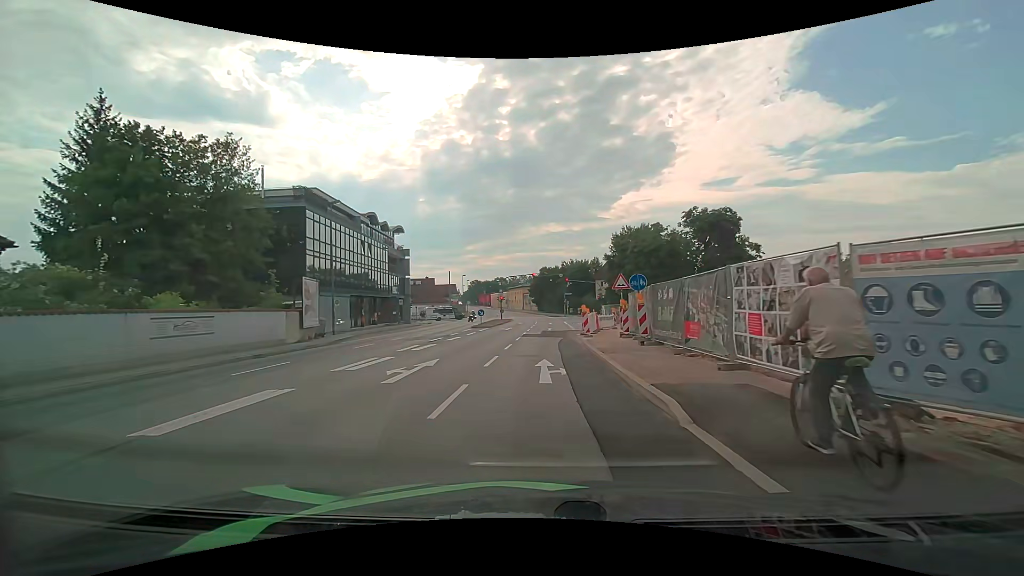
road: primary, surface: asphalt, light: Day
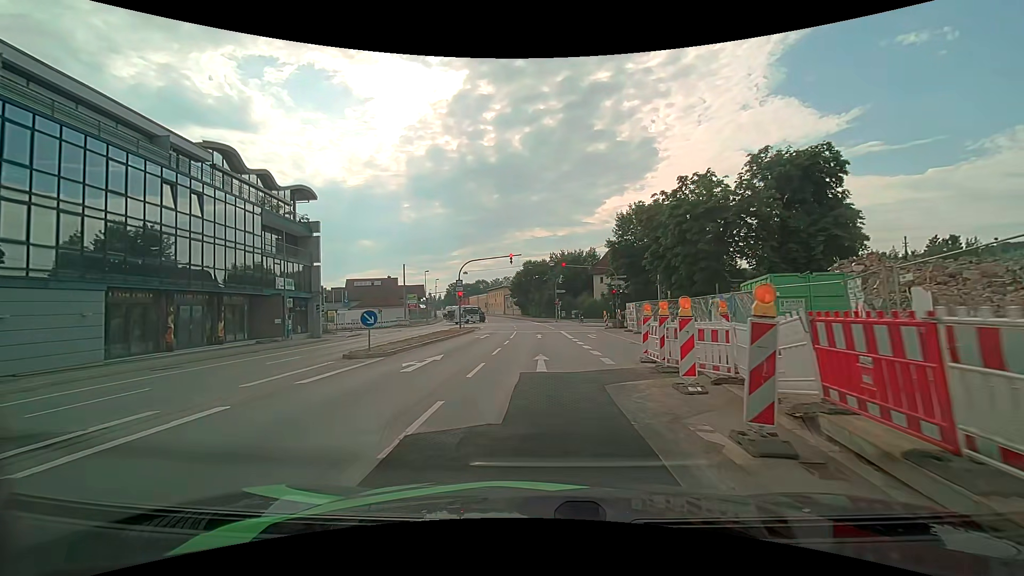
(+0.2, +25.4) m; +1°
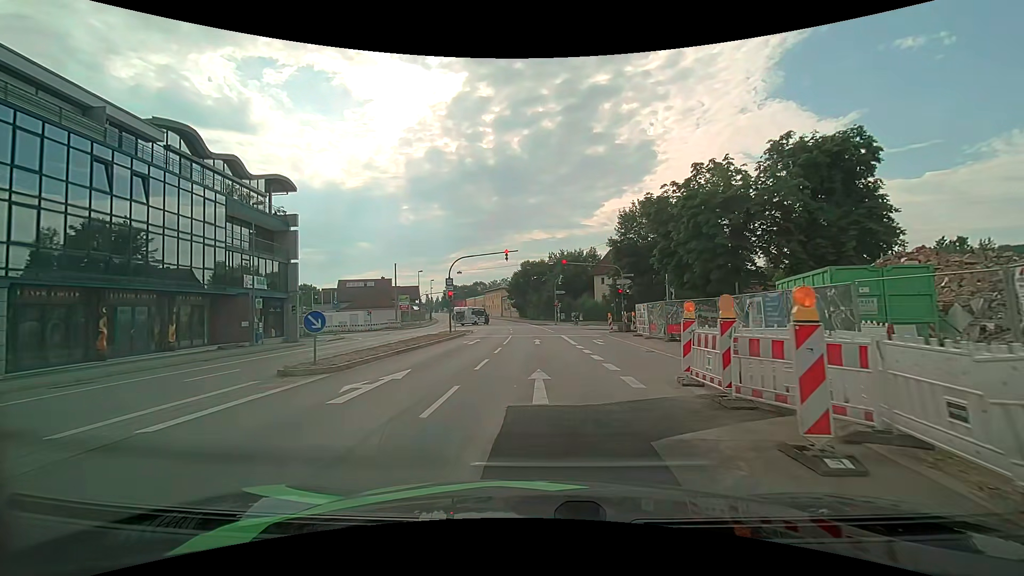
(0.0, +4.0) m; +1°
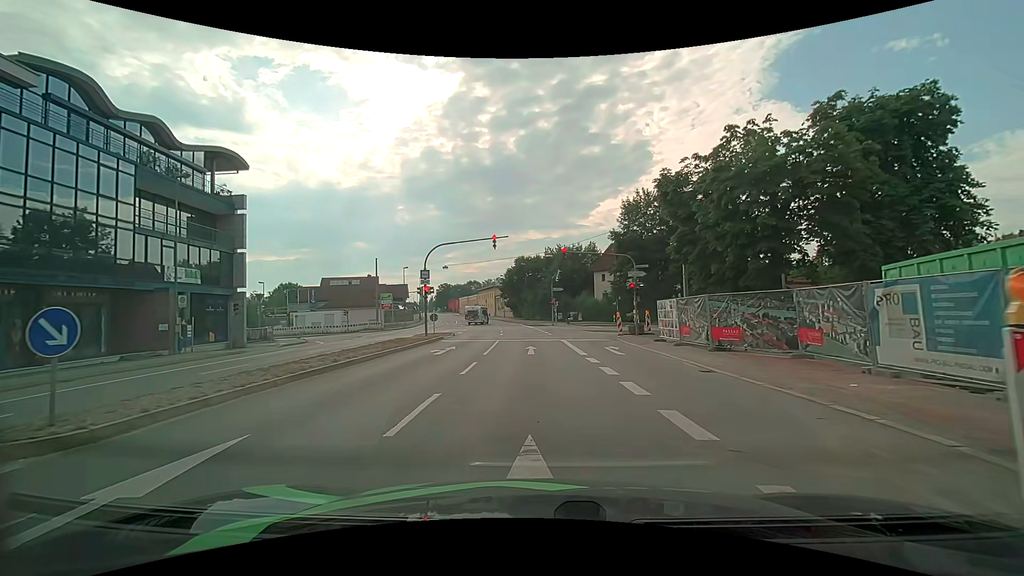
(0.0, +6.9) m; 0°
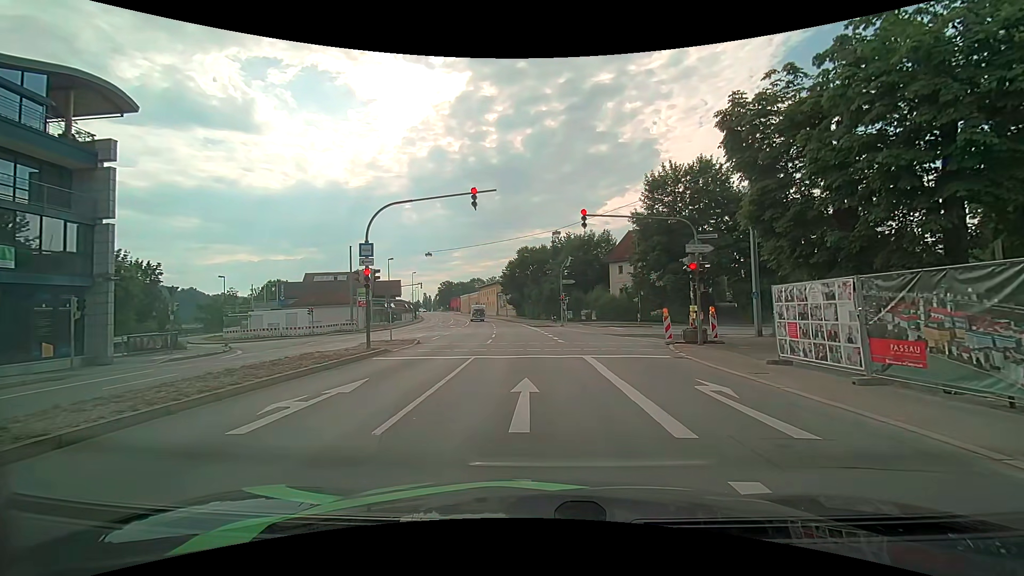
(0.0, +11.7) m; -2°
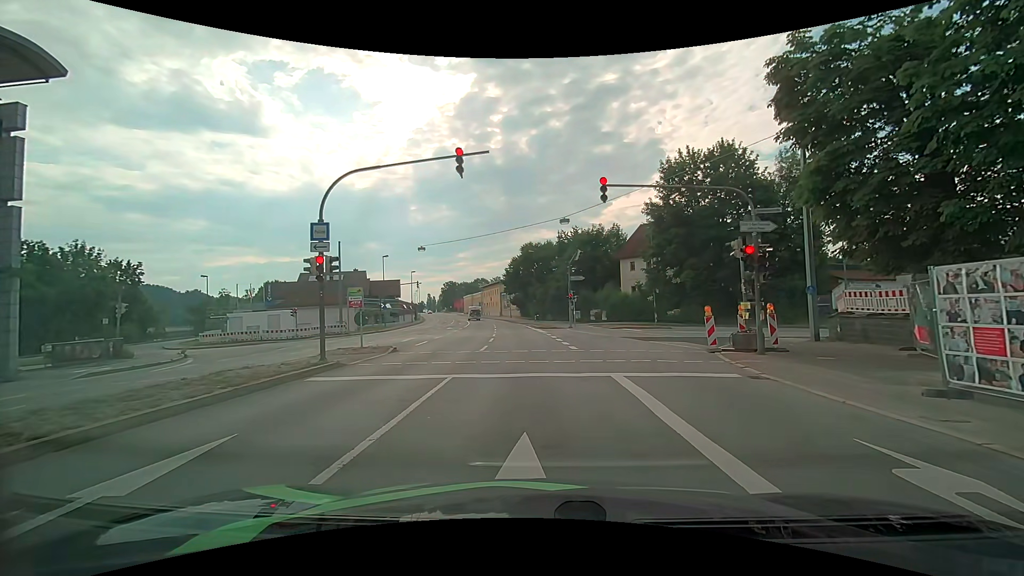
(0.0, +4.9) m; -1°
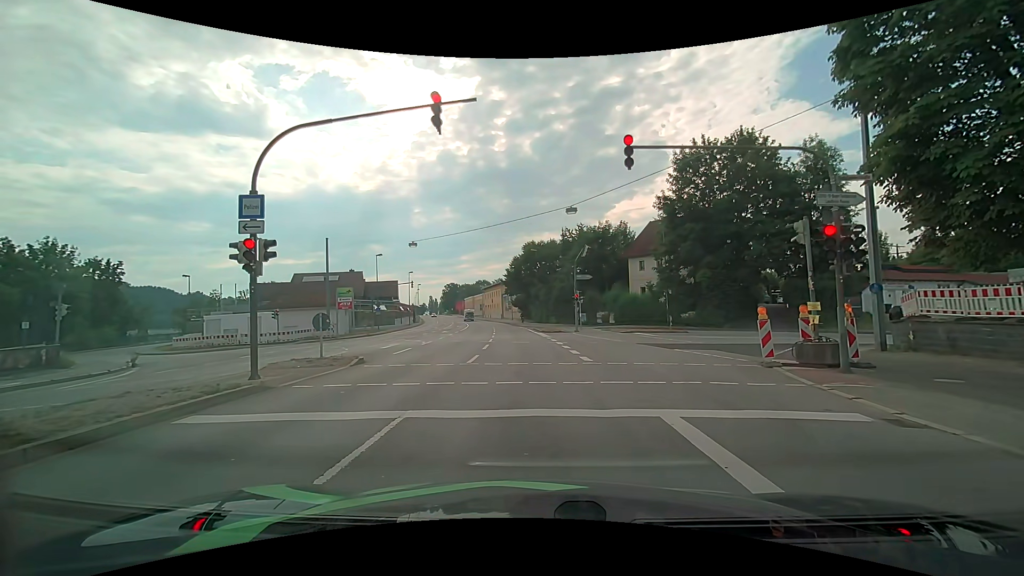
(+0.1, +4.0) m; 0°
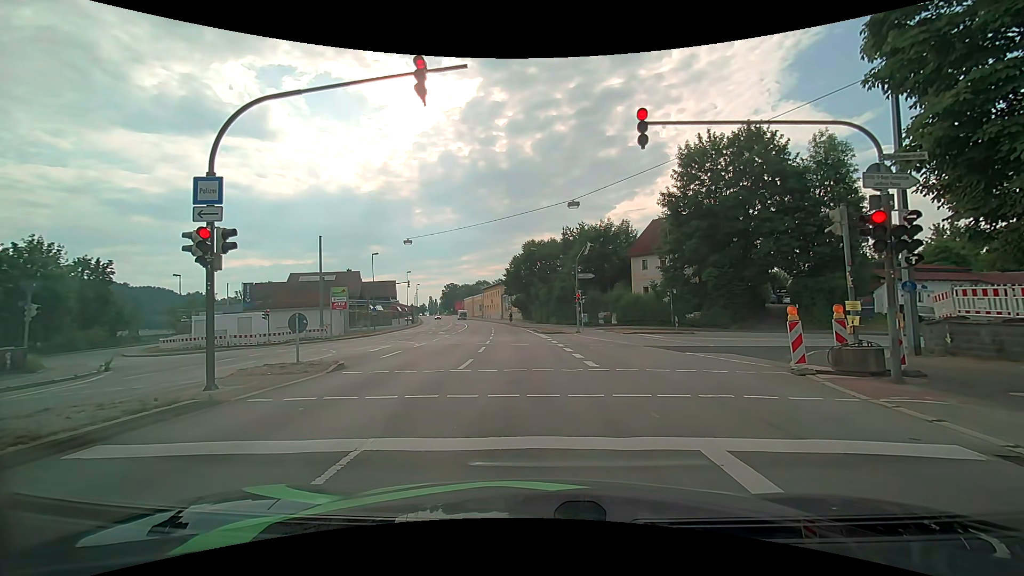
(0.0, +1.6) m; 0°
(0, +10) (0, +20) (-1, +30) (-2, +40) (-2, +50) (-4, +60) (-5, +70) (-6, +80) (-8, +90) (-10, +99) m
